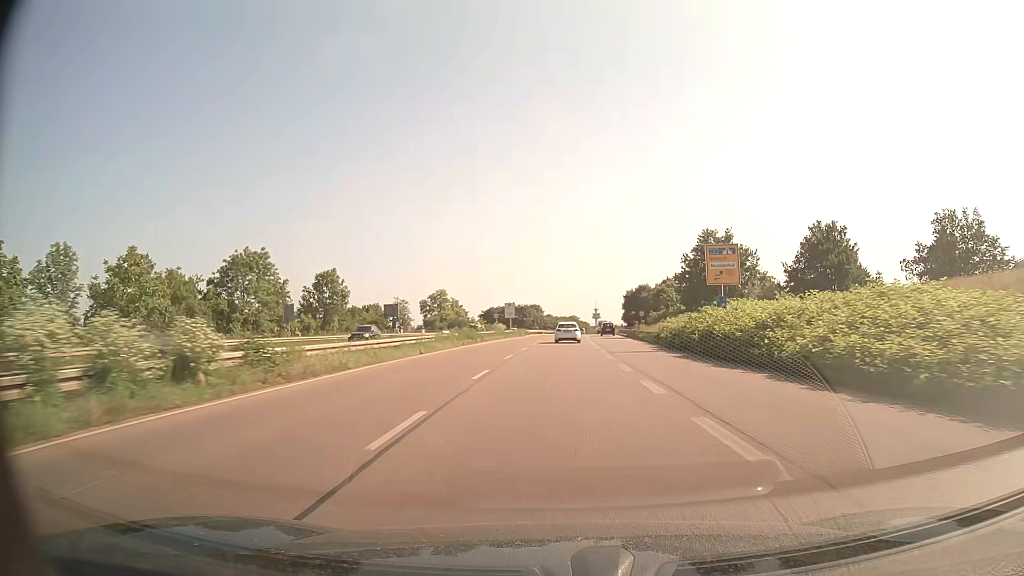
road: trunk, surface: asphalt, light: Day
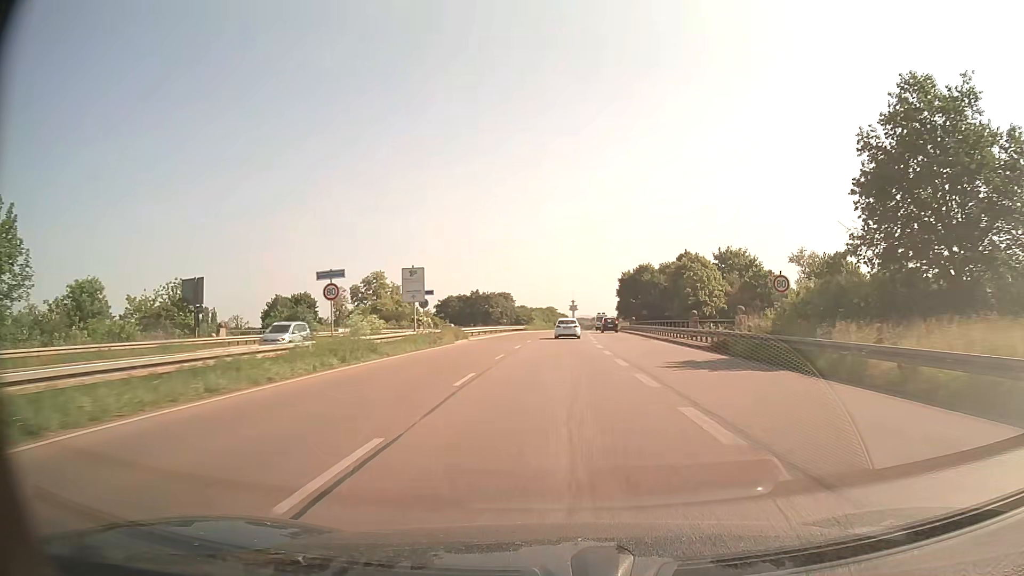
(+0.7, +47.3) m; +2°
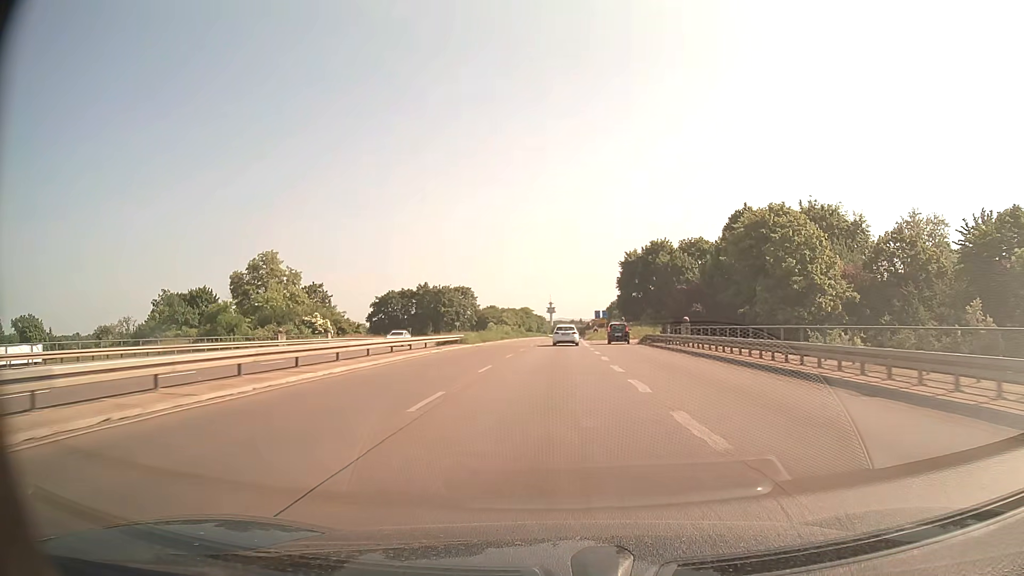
(+0.8, +47.9) m; +2°
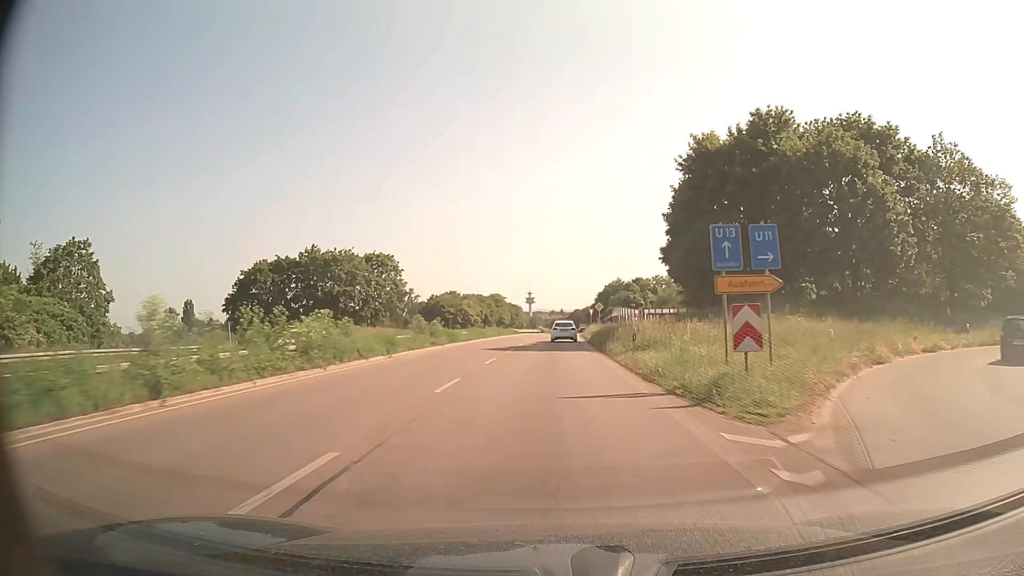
(+1.0, +60.3) m; +2°
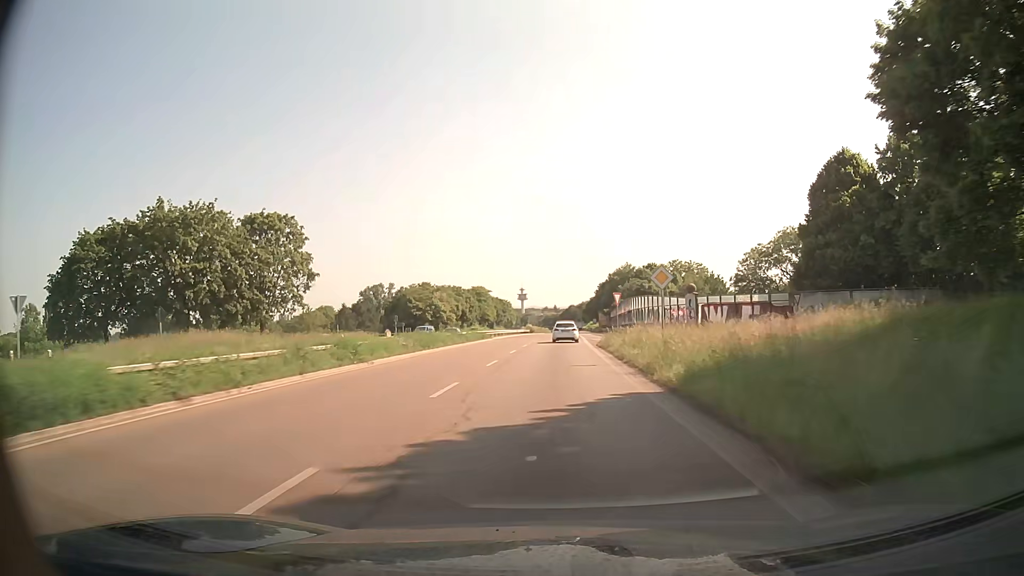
(0.0, +36.5) m; 0°
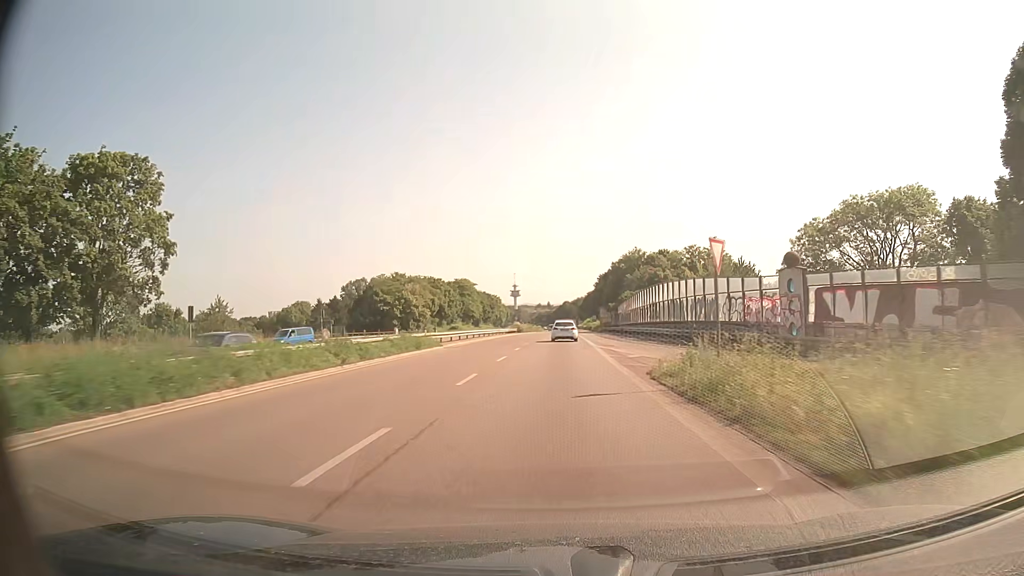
(+0.1, +24.5) m; +1°
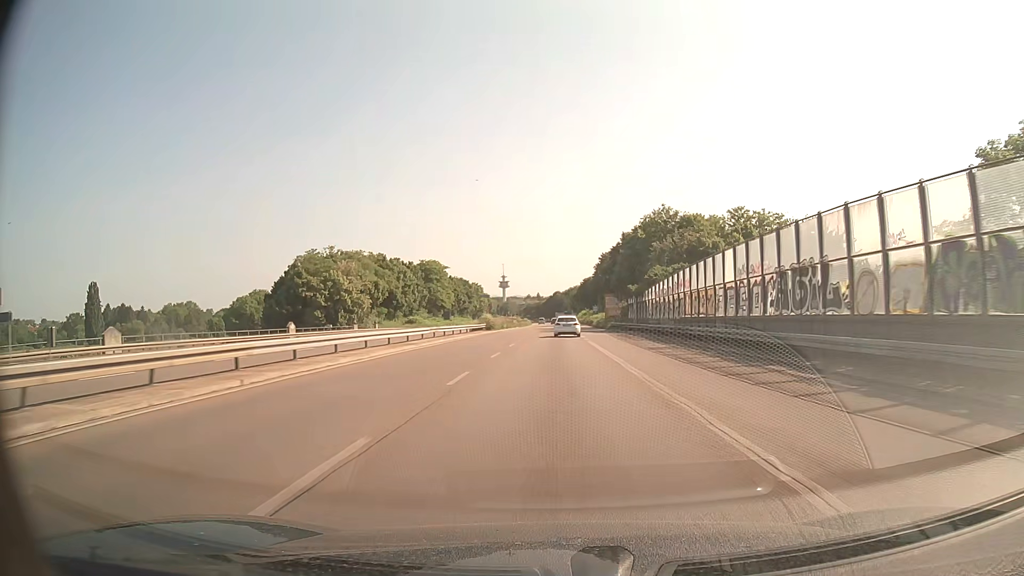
(+0.2, +36.8) m; +1°
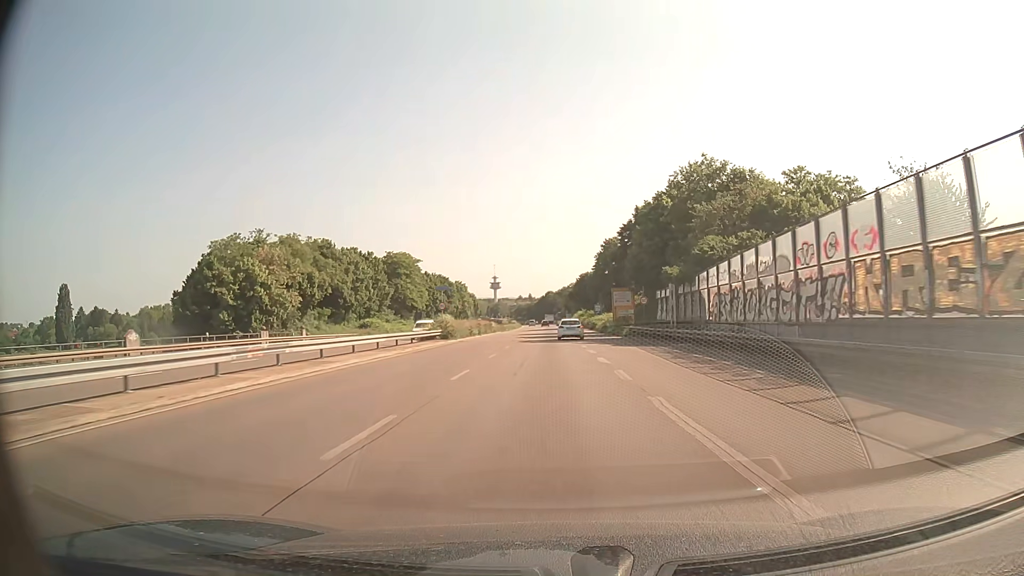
(+0.1, +24.6) m; 0°
(0, +10) (0, +20) (0, +30) (0, +40) (0, +50) (0, +60) (0, +70) (-1, +80) (-1, +90) (-1, +100) m
